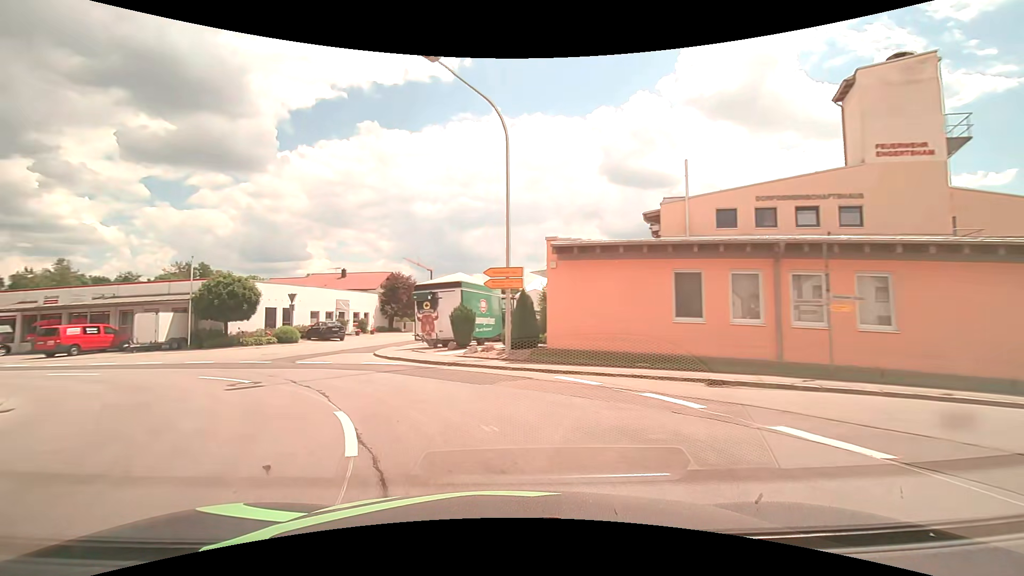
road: tertiary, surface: asphalt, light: Day
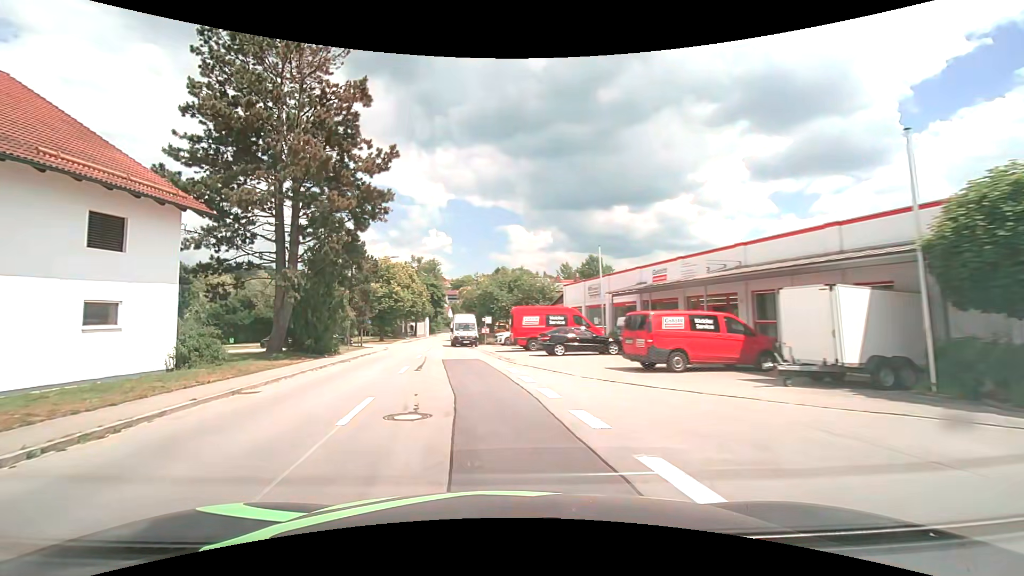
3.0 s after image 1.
(-13.4, +20.6) m; -64°
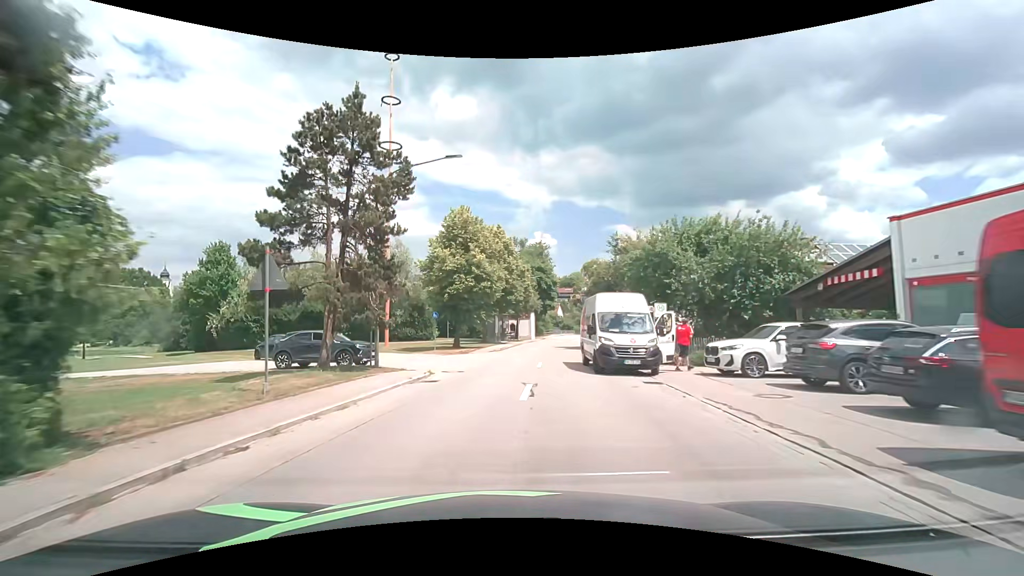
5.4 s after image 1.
(-4.4, +24.9) m; -15°
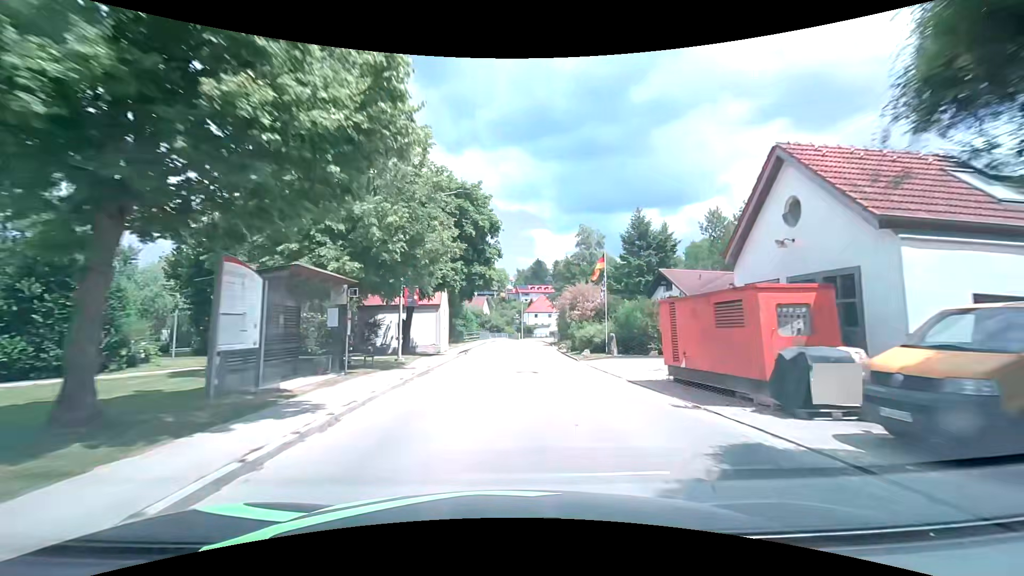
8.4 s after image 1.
(+2.2, +36.2) m; +10°
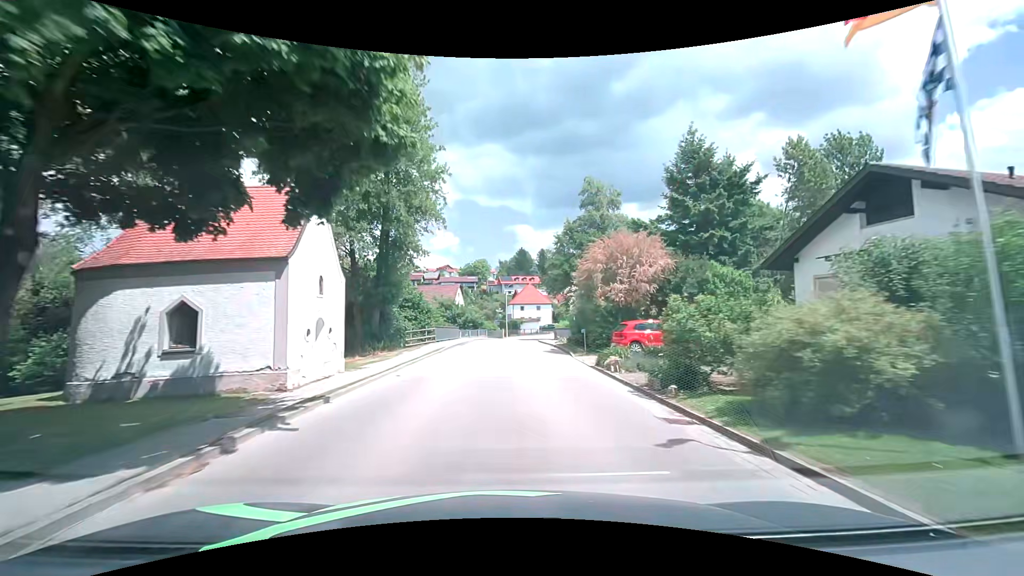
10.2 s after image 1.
(+0.3, +23.2) m; +2°
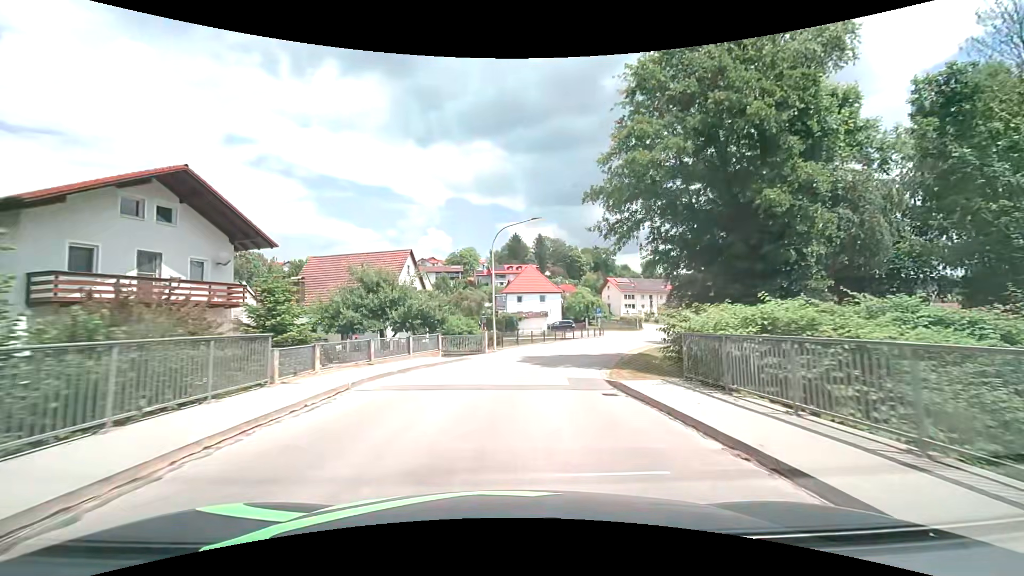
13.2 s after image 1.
(+0.4, +36.6) m; +1°
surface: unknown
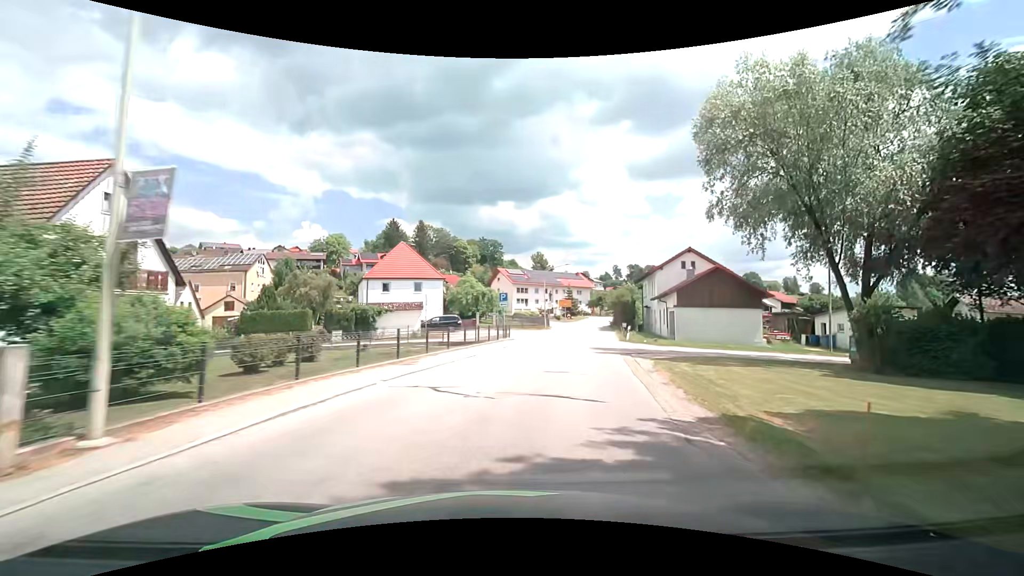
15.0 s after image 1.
(+1.8, +21.6) m; +12°
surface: asphalt
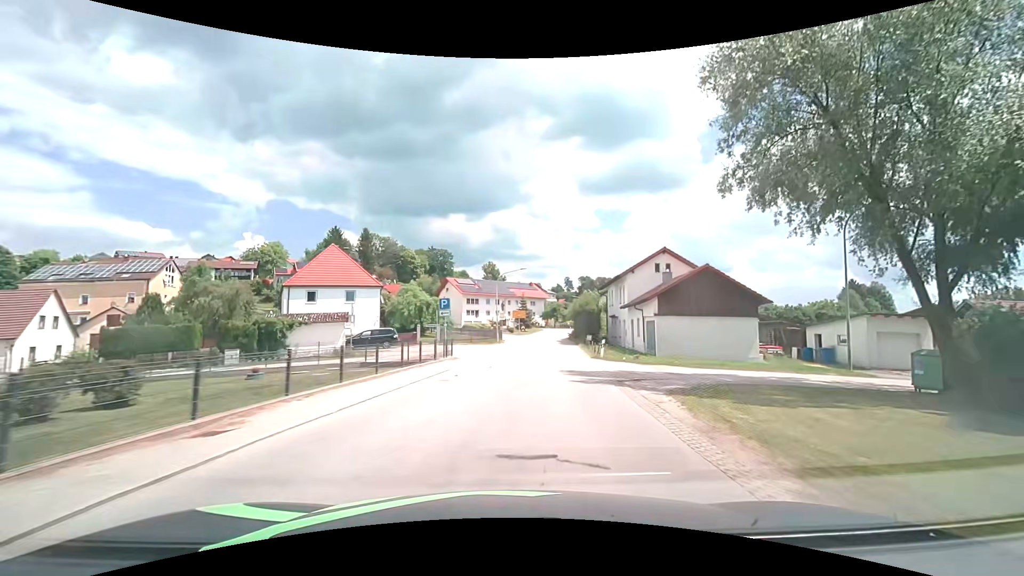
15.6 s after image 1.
(+0.4, +7.4) m; +6°
(+1, +10) (+1, +20) (+2, +30) (+3, +40) (+5, +50) (+6, +60) (+7, +70) (+9, +79) (+11, +89) (+13, +99) m
